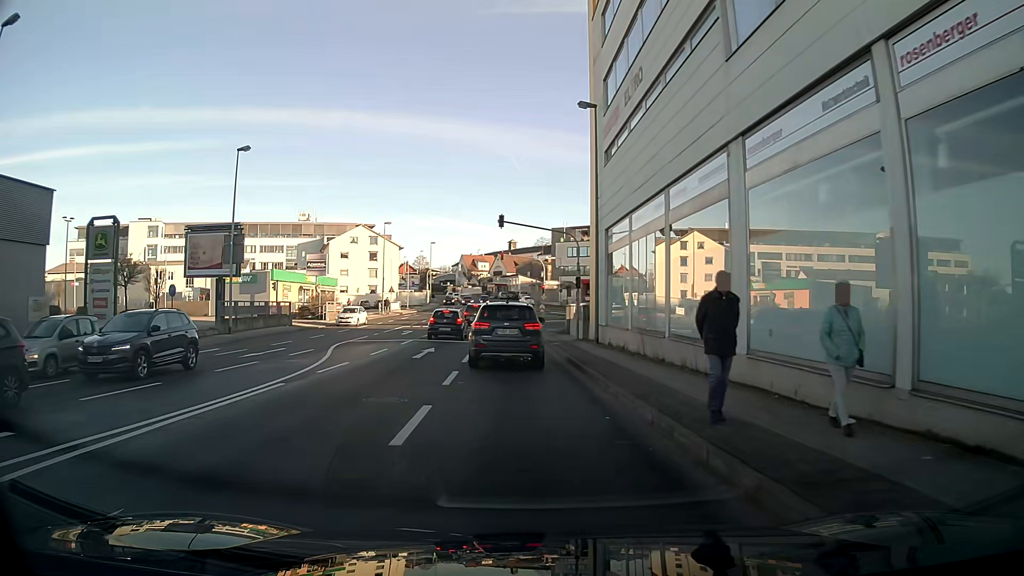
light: Day
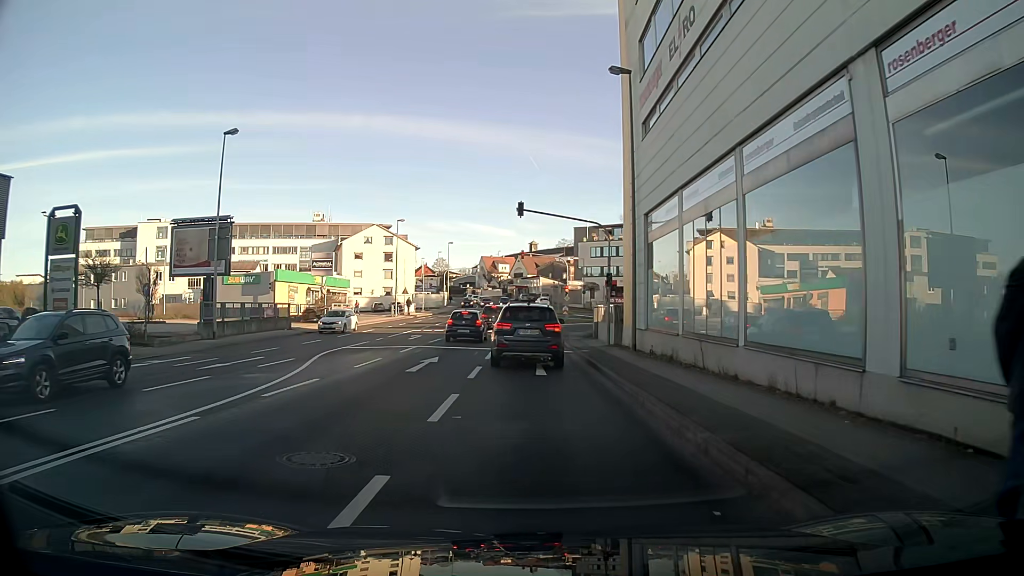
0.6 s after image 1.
(-0.1, +4.5) m; -1°
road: tertiary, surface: asphalt
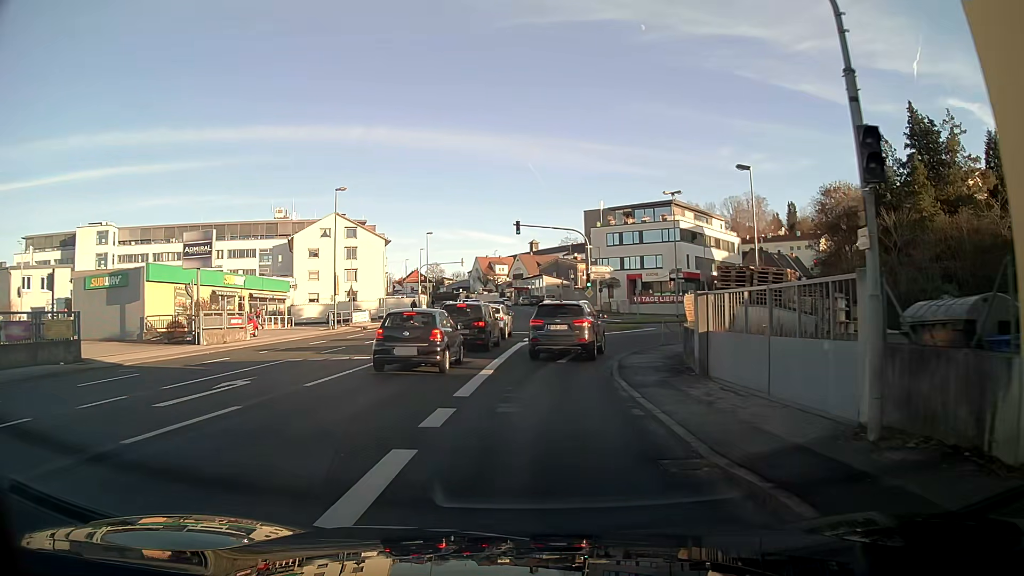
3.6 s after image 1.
(0.0, +23.2) m; +1°
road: tertiary_link
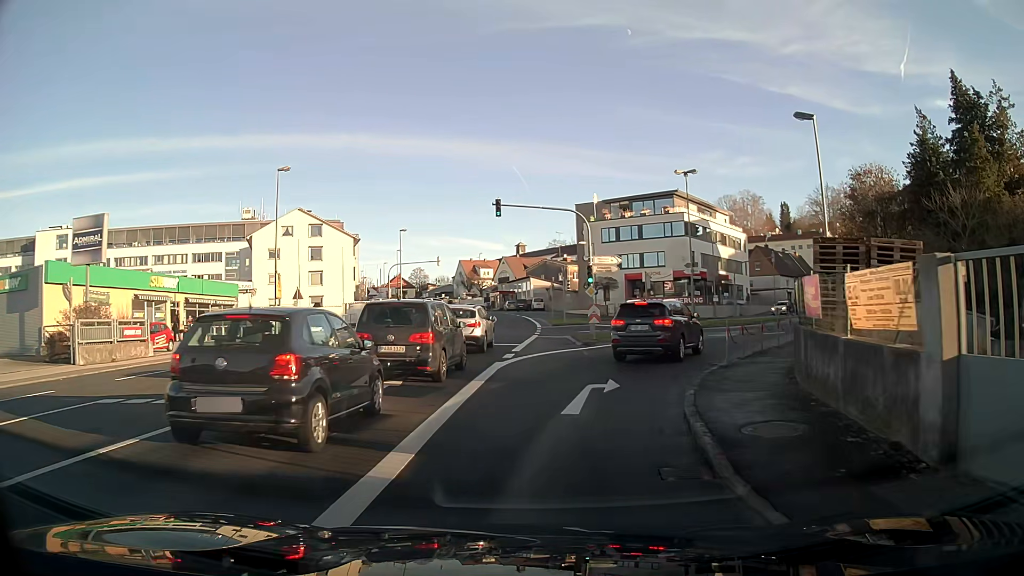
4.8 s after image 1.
(+0.1, +9.4) m; +3°
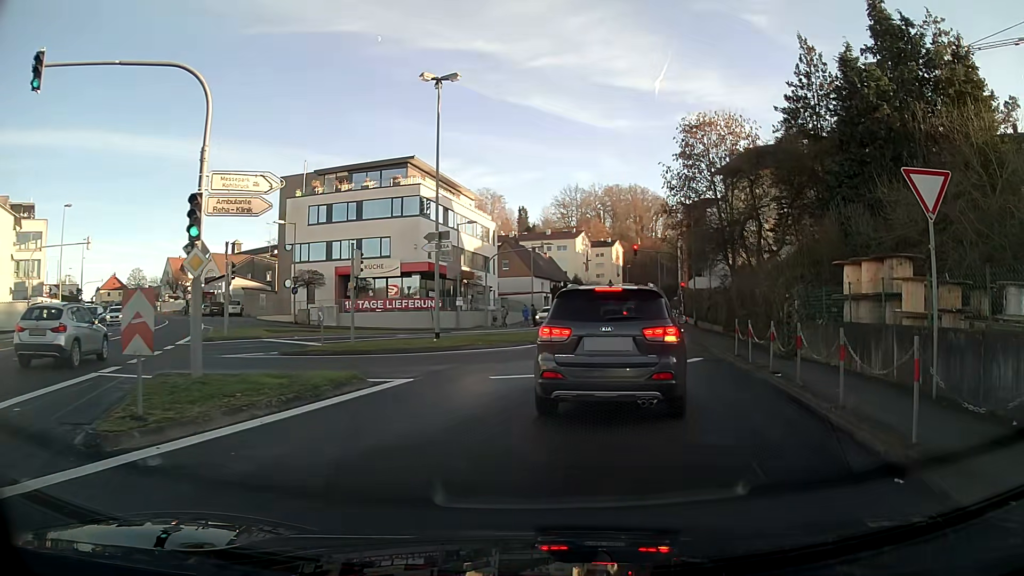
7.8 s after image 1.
(+3.4, +19.1) m; +23°
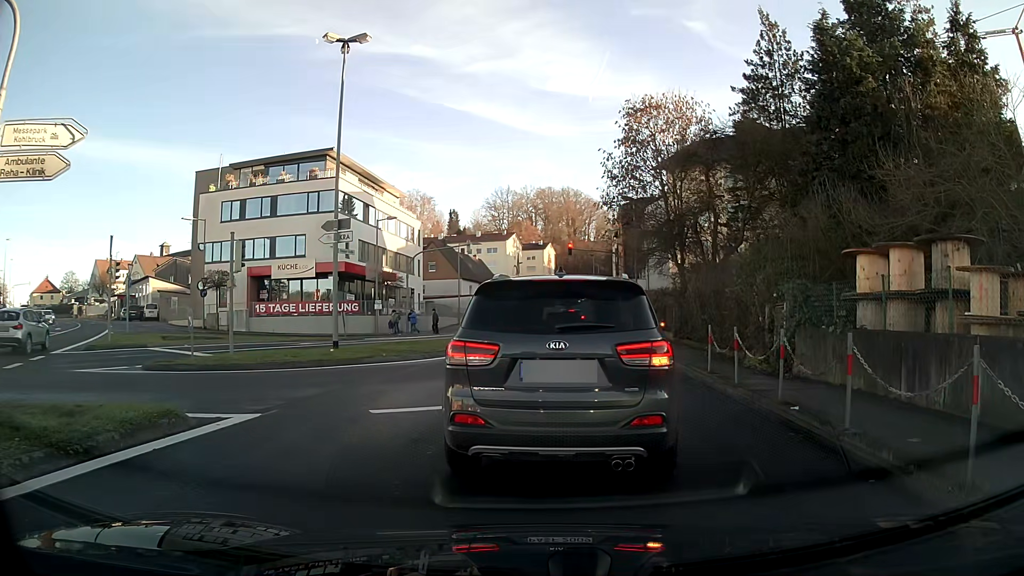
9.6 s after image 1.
(+0.2, +4.0) m; +4°
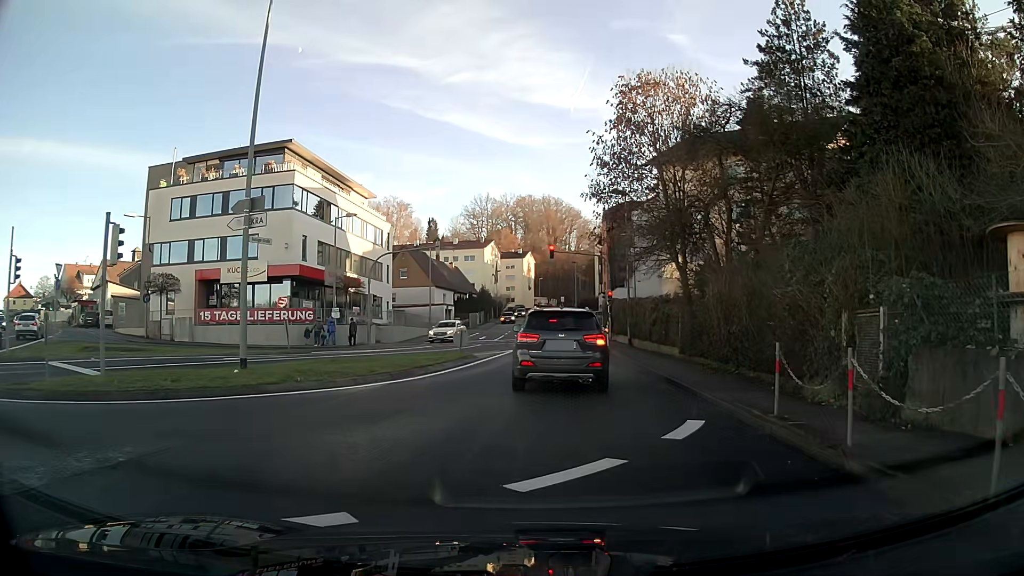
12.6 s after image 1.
(+0.1, +5.7) m; +2°
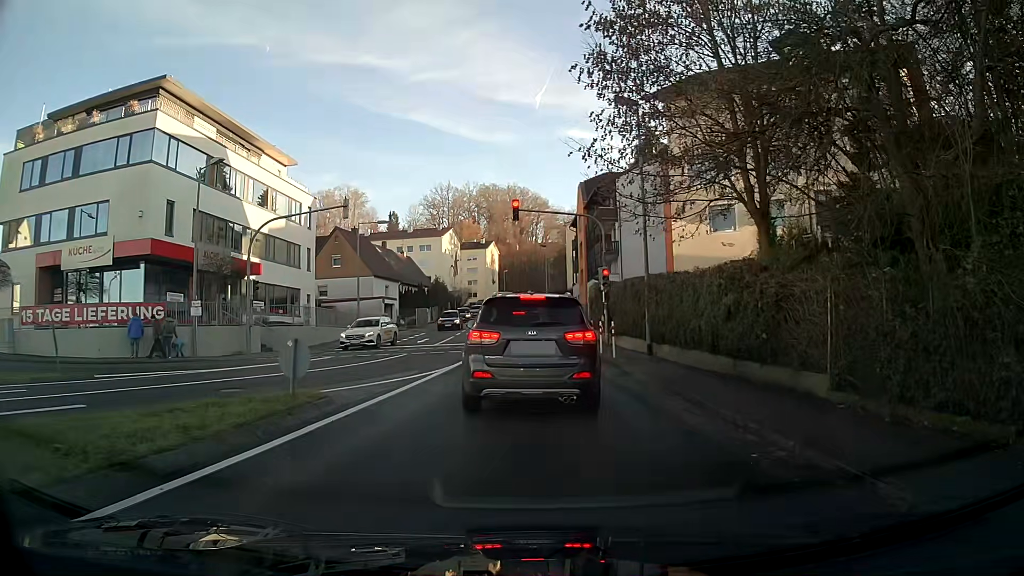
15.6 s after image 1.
(+0.3, +14.4) m; +2°
(0, +10) (0, +20) (0, +30) (0, +40) (-1, +50) (-1, +60) (-1, +70) (-2, +80) (-2, +90) (-2, +100) m
